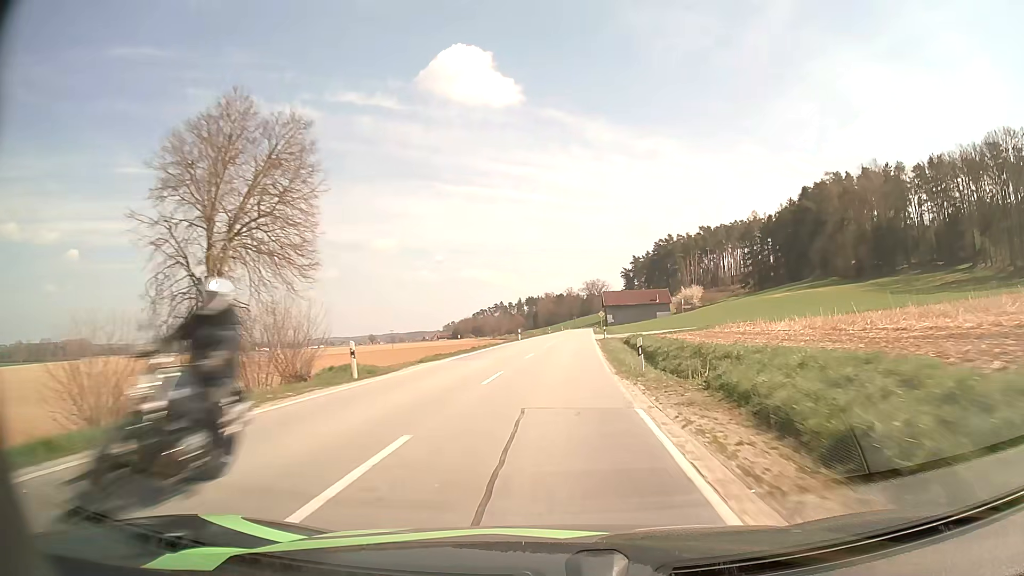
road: secondary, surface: asphalt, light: Day
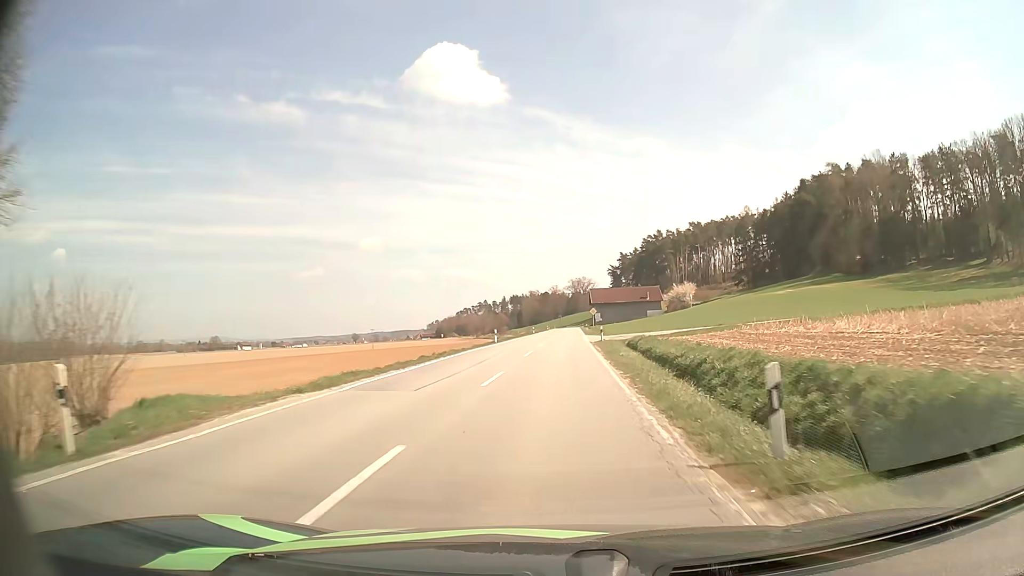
(+0.1, +11.6) m; +1°
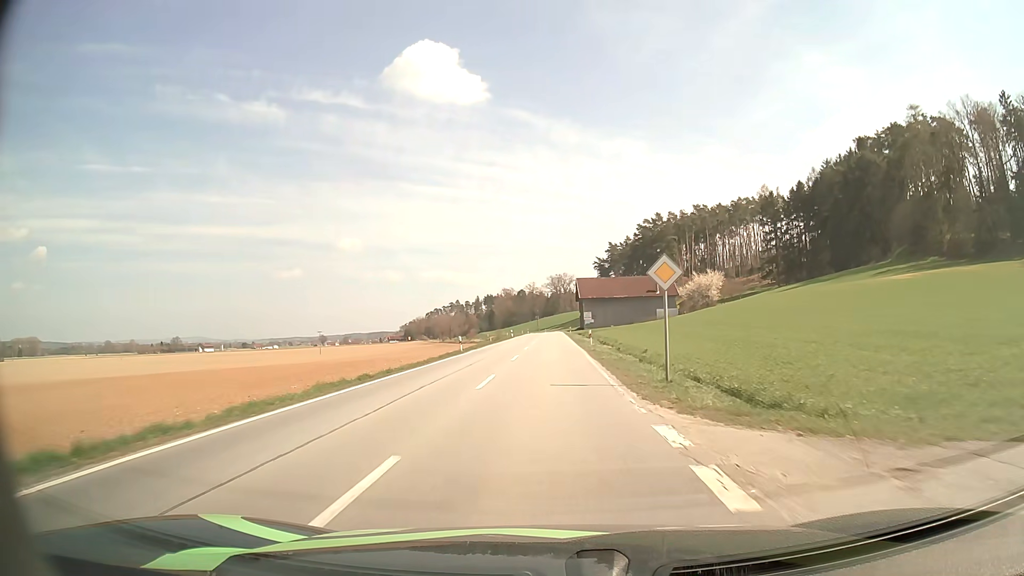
(+1.7, +57.9) m; +2°
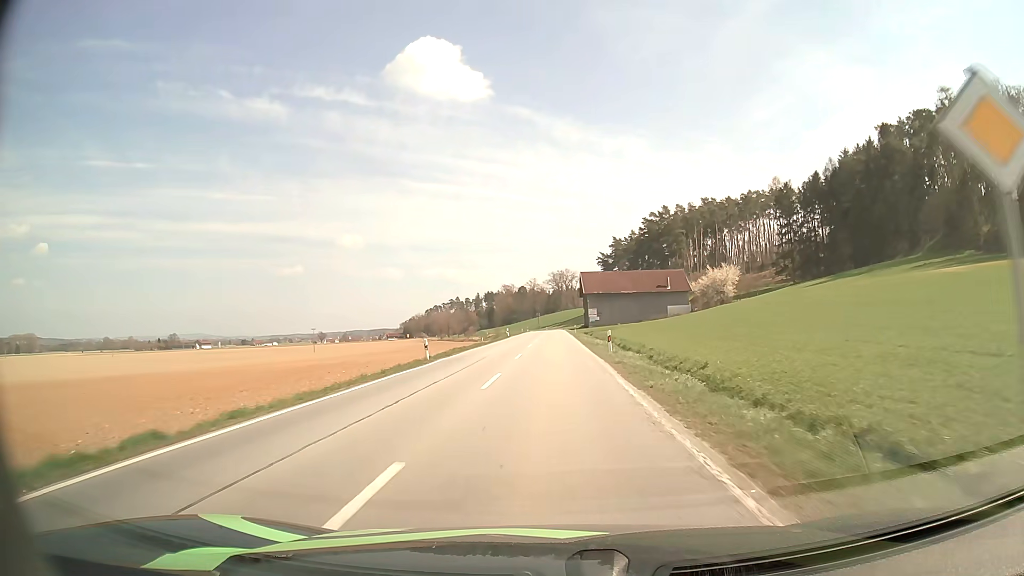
(0.0, +11.8) m; 0°
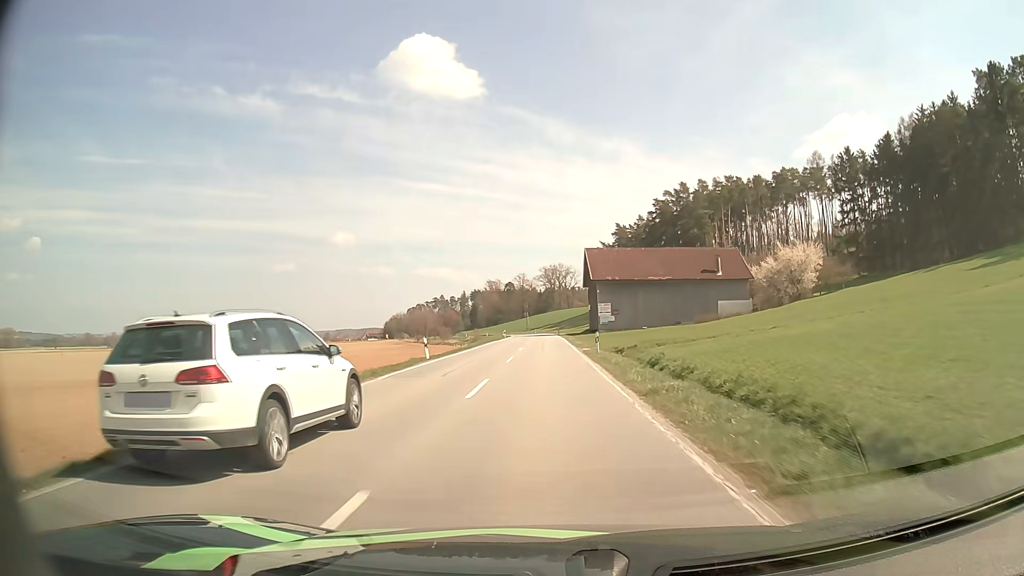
(+0.4, +47.2) m; +1°
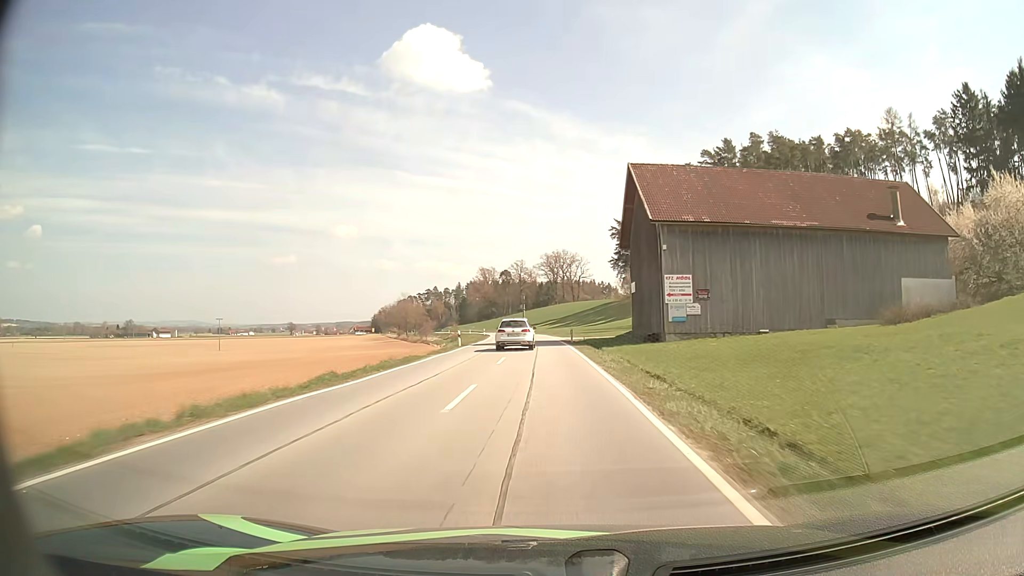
(0.0, +48.4) m; 0°
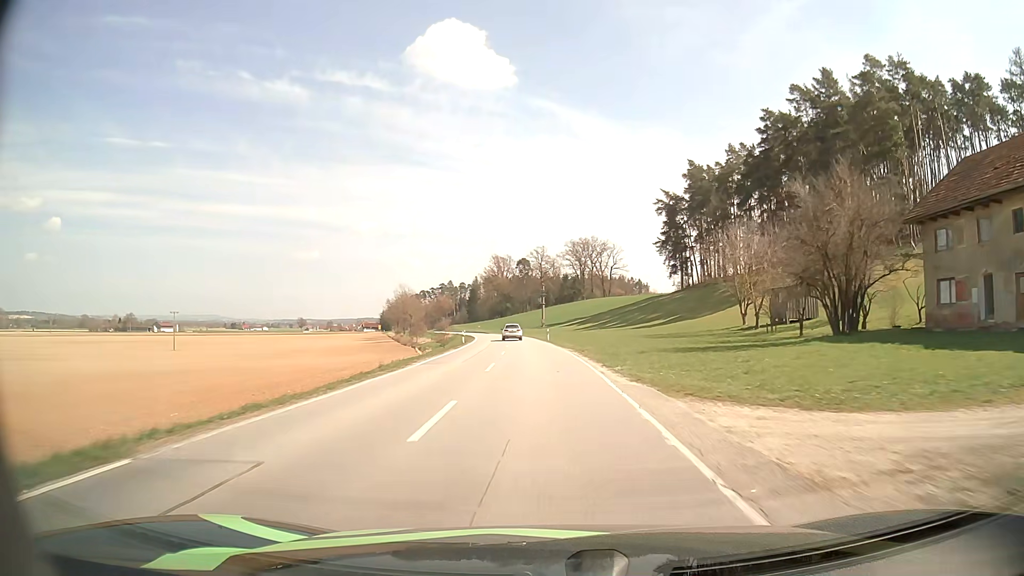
(-0.7, +48.4) m; -2°
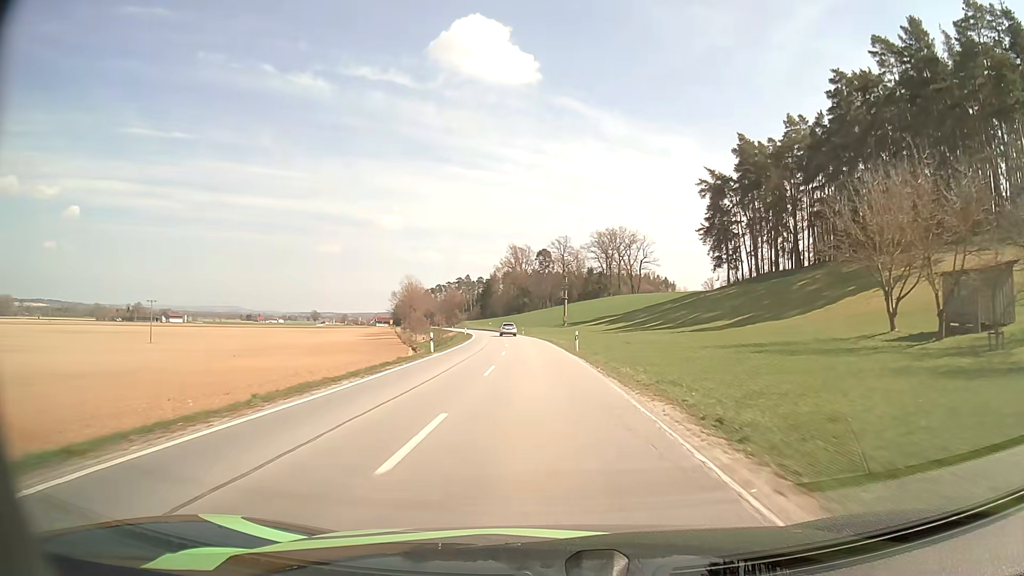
(-0.4, +24.6) m; -2°
(0, +10) (0, +20) (-1, +30) (-1, +40) (-1, +50) (-2, +60) (-3, +70) (-4, +80) (-5, +90) (-6, +100) m
